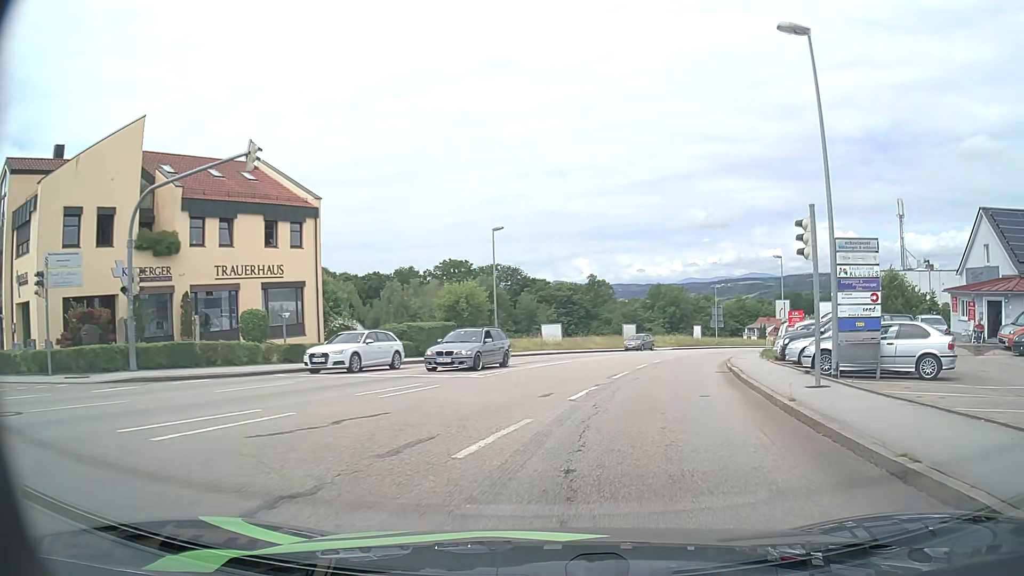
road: tertiary_link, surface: asphalt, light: Day
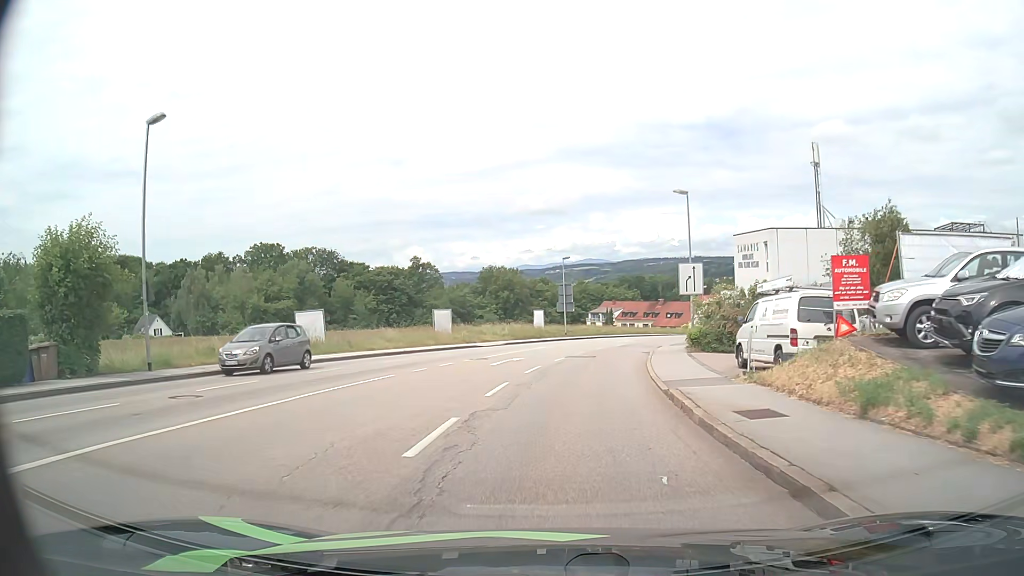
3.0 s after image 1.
(+4.2, +23.6) m; +15°
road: tertiary
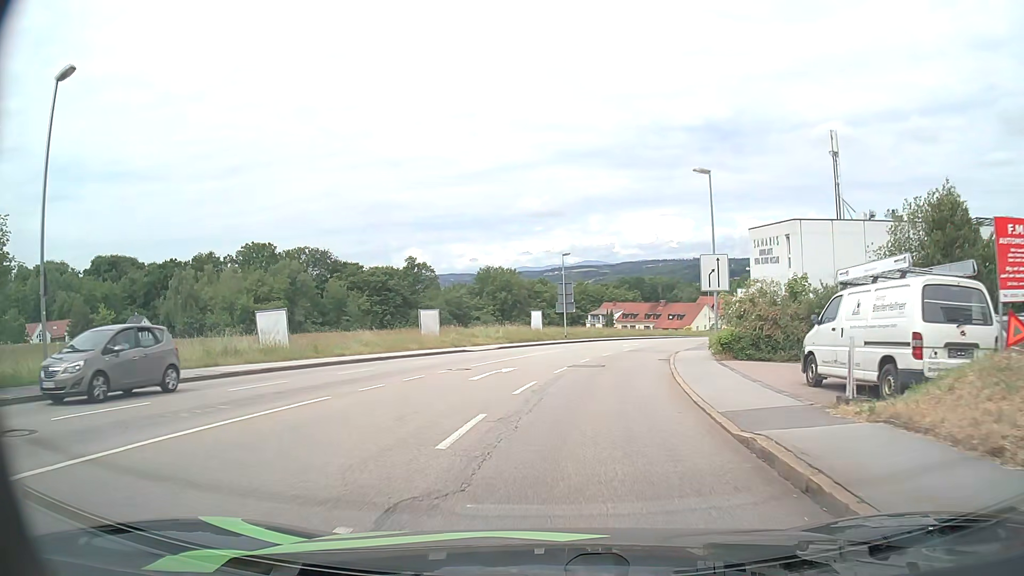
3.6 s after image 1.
(0.0, +5.4) m; 0°
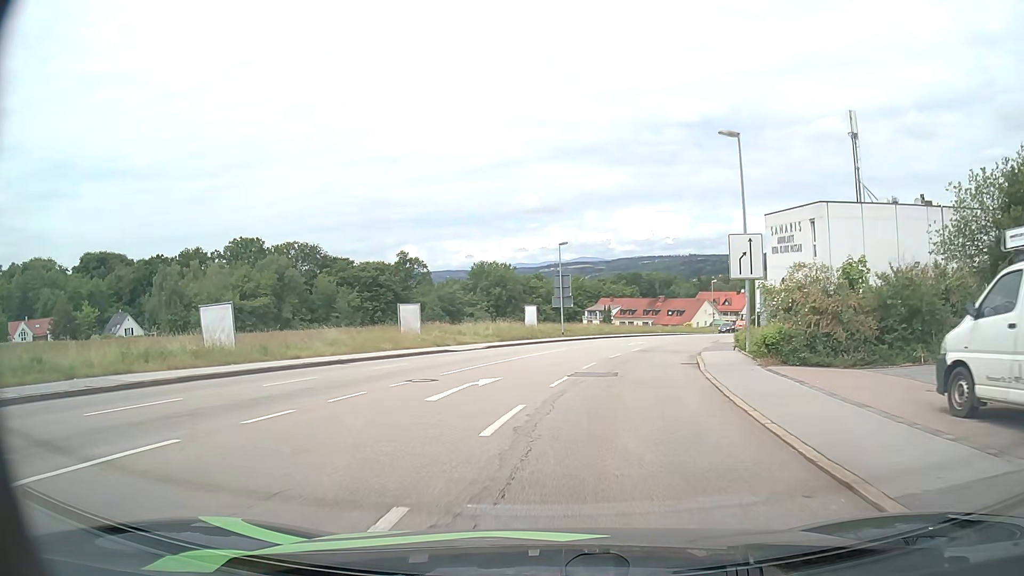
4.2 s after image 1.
(0.0, +5.6) m; 0°
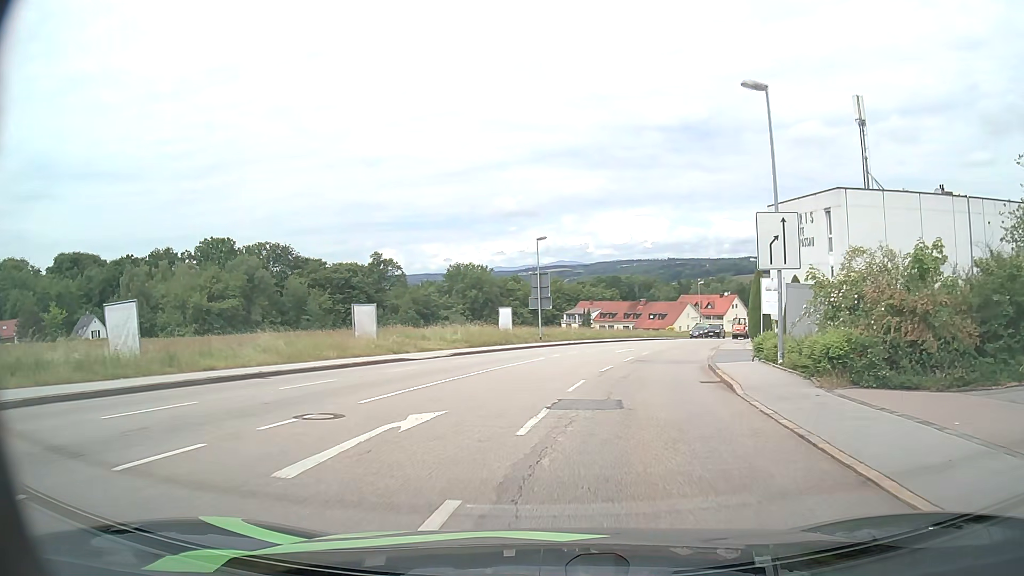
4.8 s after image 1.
(+0.1, +5.8) m; +2°
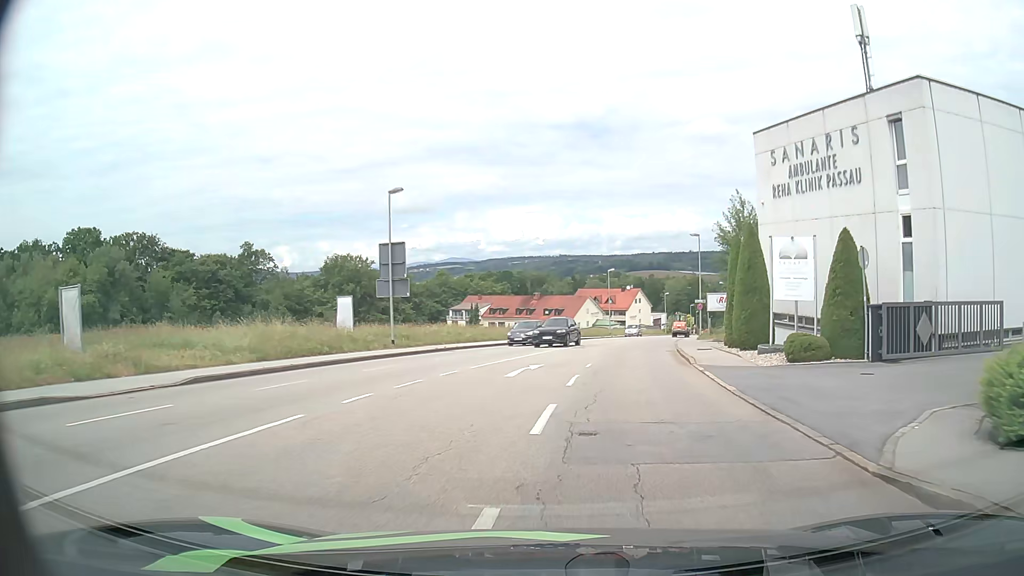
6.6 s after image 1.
(+1.5, +18.1) m; +9°
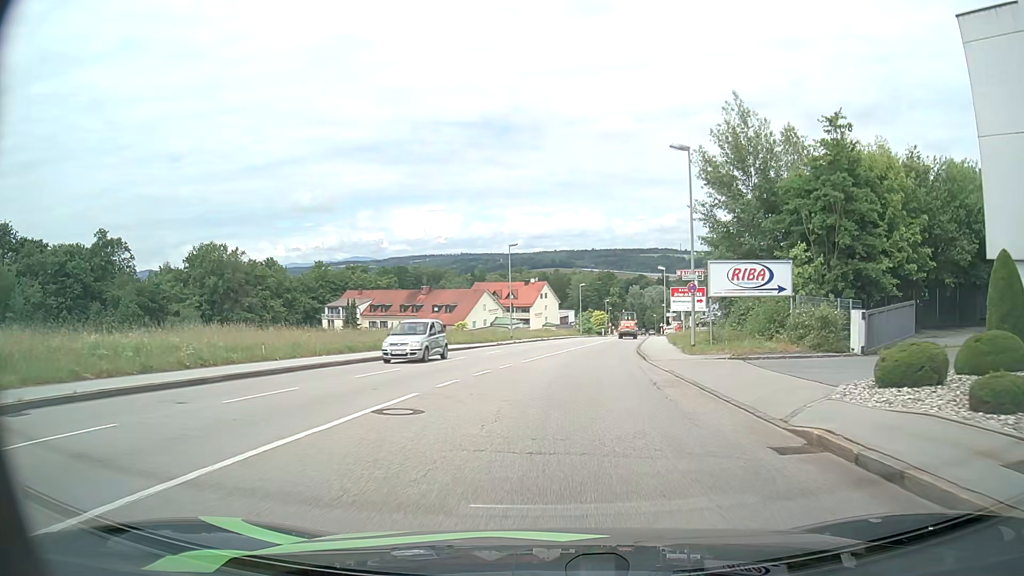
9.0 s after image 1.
(+2.0, +26.0) m; +8°
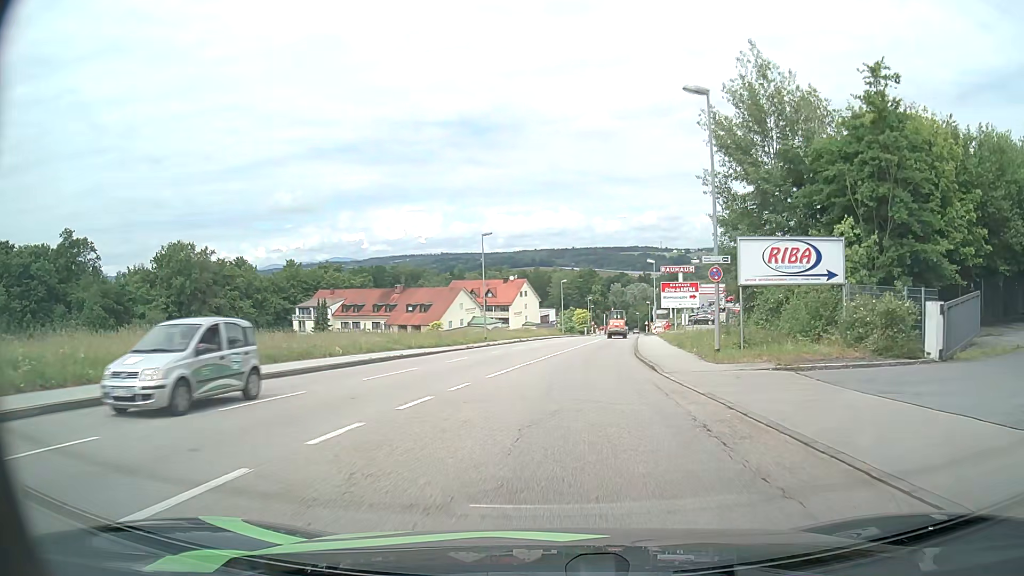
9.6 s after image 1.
(+0.1, +6.6) m; +2°
(0, +10) (+1, +20) (+2, +30) (+4, +40) (+5, +50) (+6, +60) (+8, +70) (+9, +79) (+11, +89) (+12, +99) m
